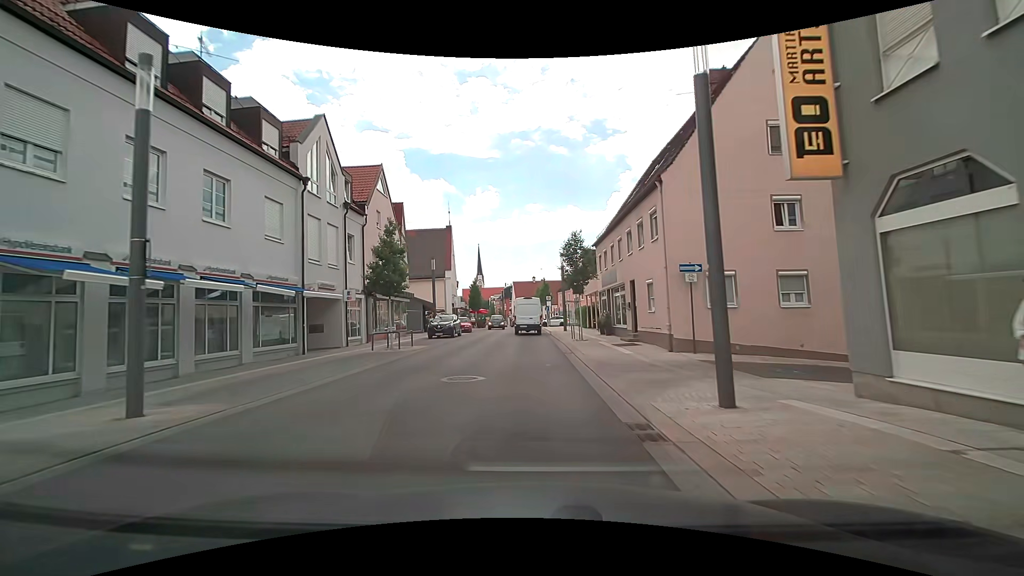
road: tertiary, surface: asphalt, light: Day
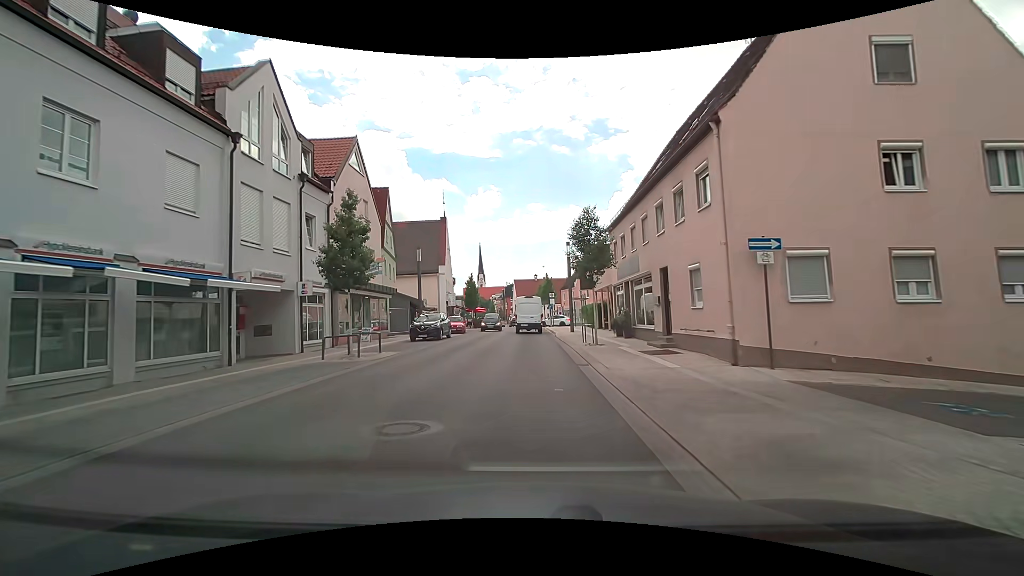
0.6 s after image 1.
(0.0, +5.4) m; -1°
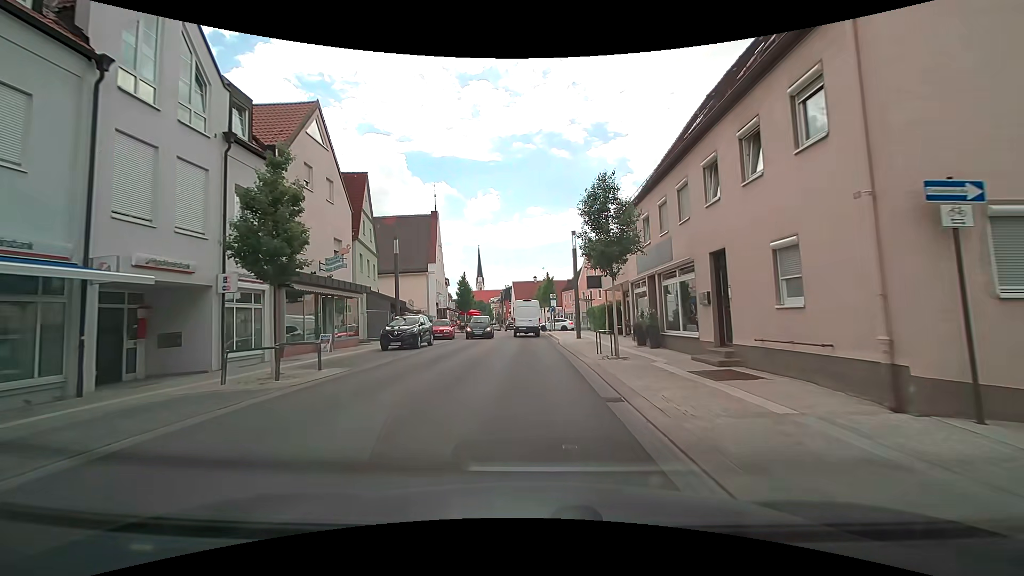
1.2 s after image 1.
(+0.1, +5.3) m; +1°
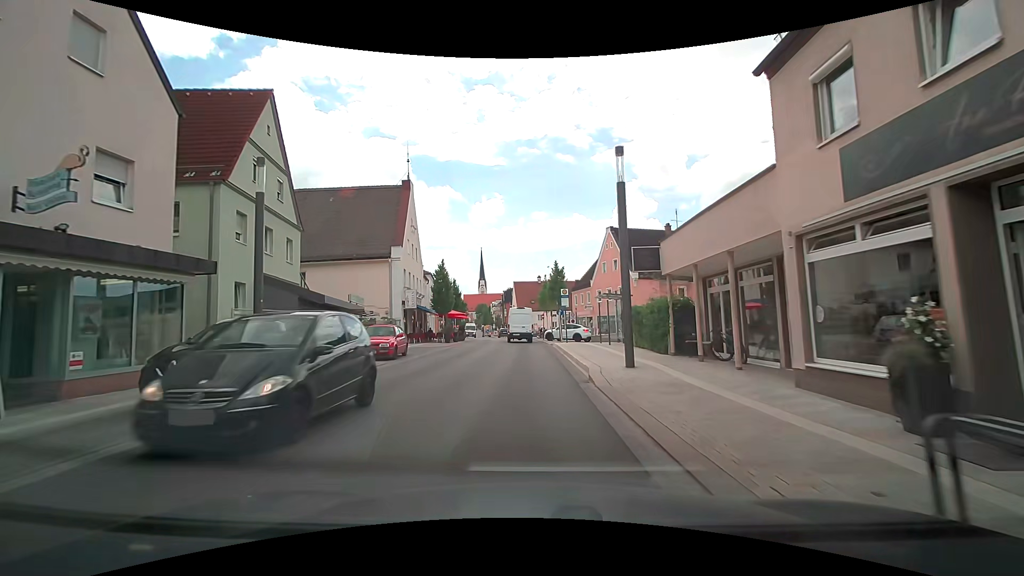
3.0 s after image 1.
(+0.1, +14.1) m; 0°
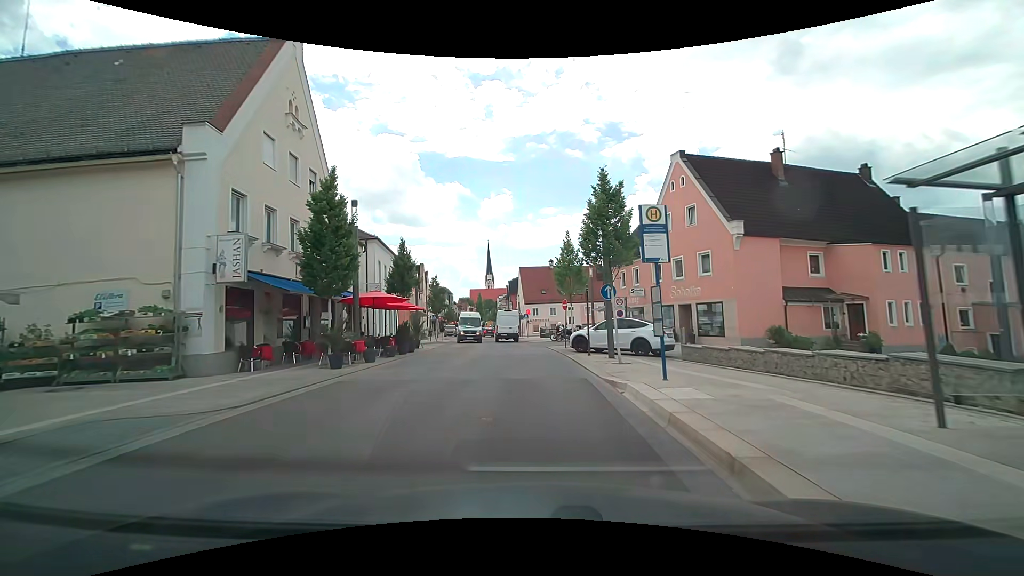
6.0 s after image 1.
(-0.3, +23.0) m; -1°
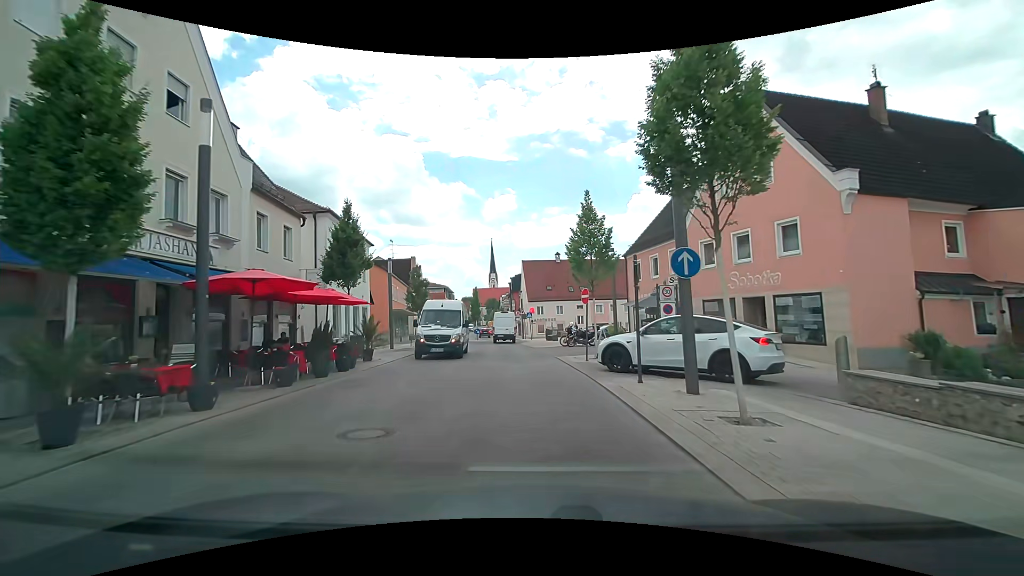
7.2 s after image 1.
(0.0, +9.0) m; 0°
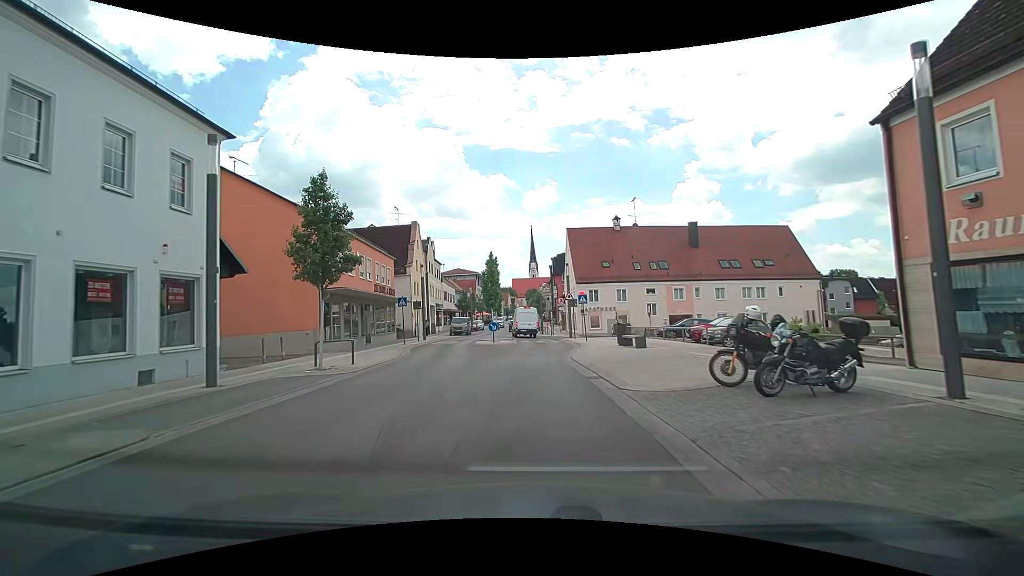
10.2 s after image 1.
(-1.0, +22.2) m; -6°
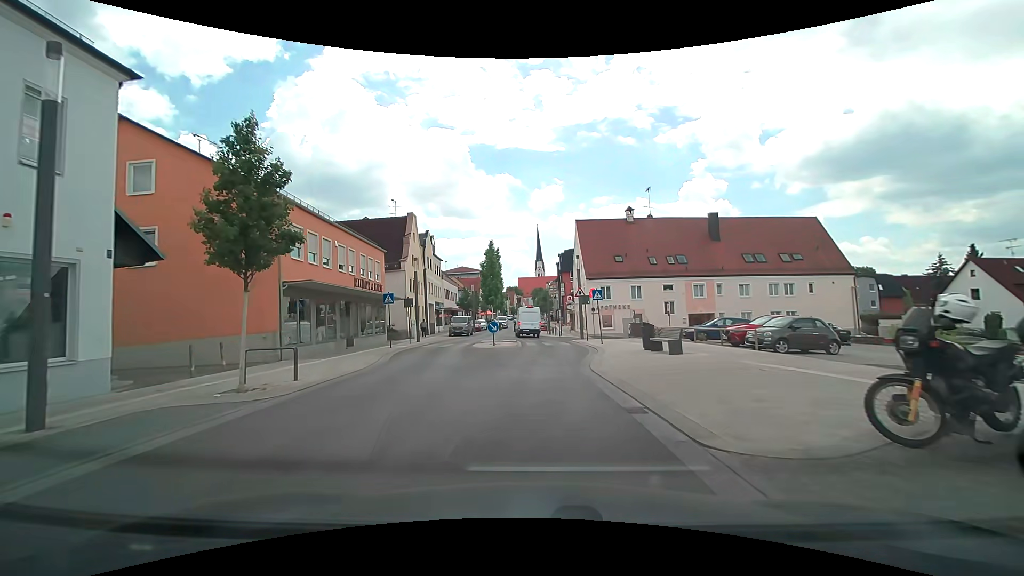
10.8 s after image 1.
(0.0, +4.4) m; 0°
